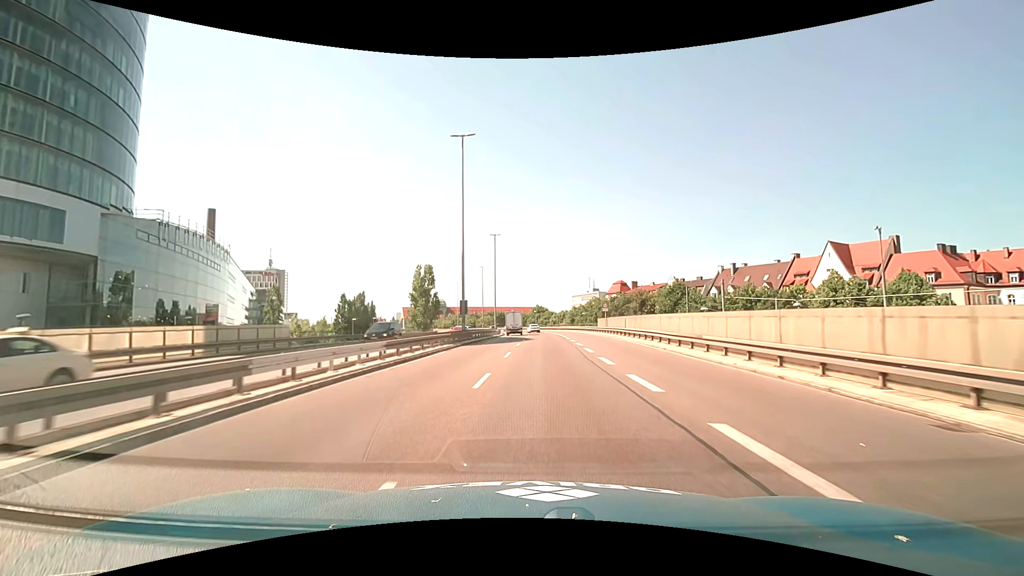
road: trunk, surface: asphalt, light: Day
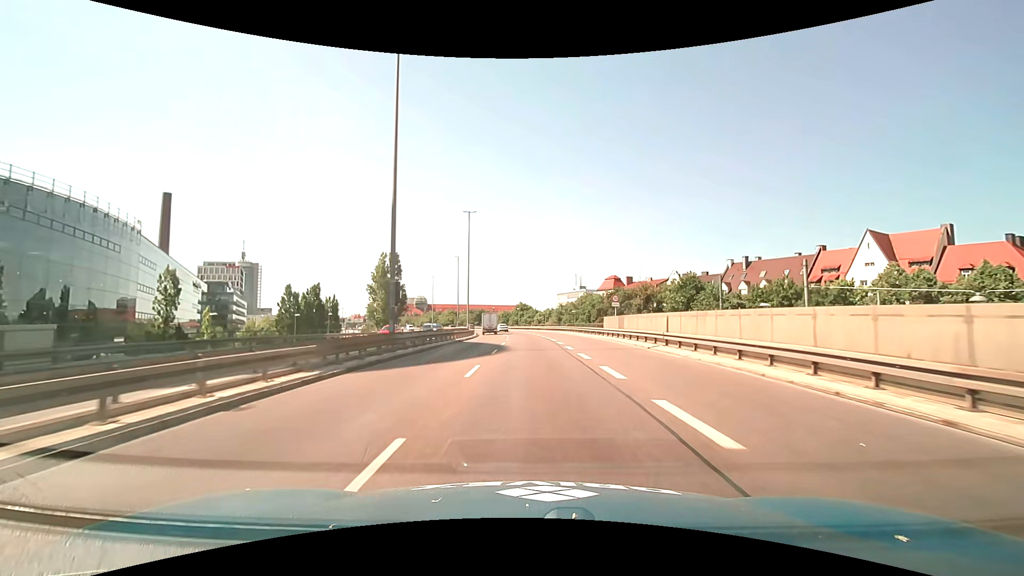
(+0.3, +16.5) m; +2°
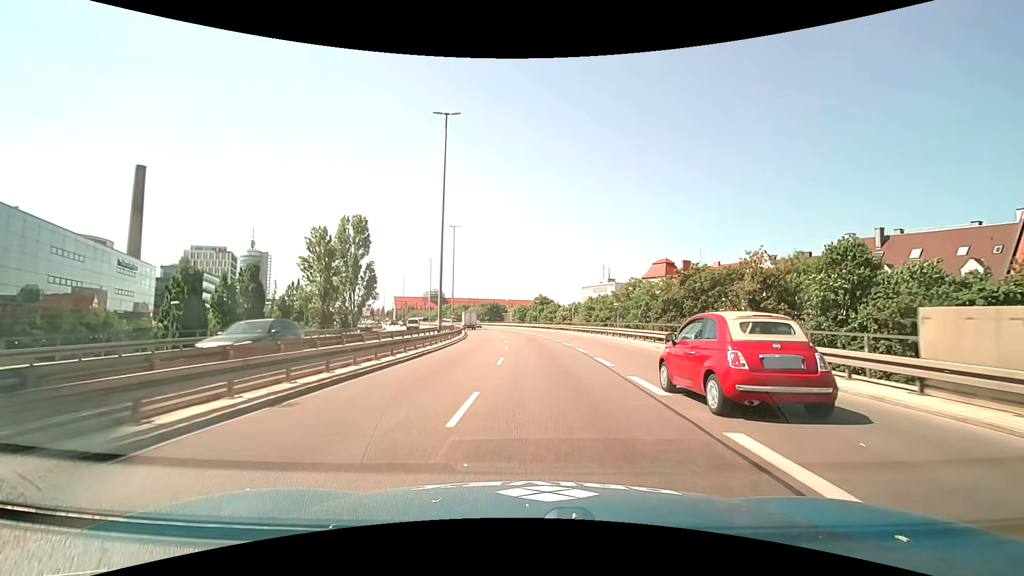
(-0.3, +32.1) m; -2°
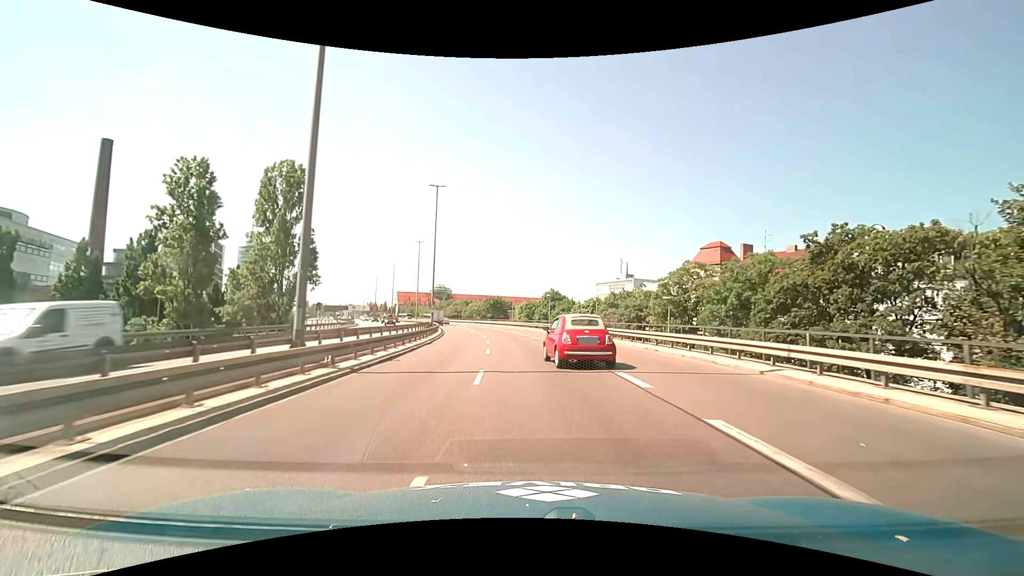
(-0.2, +23.2) m; -1°
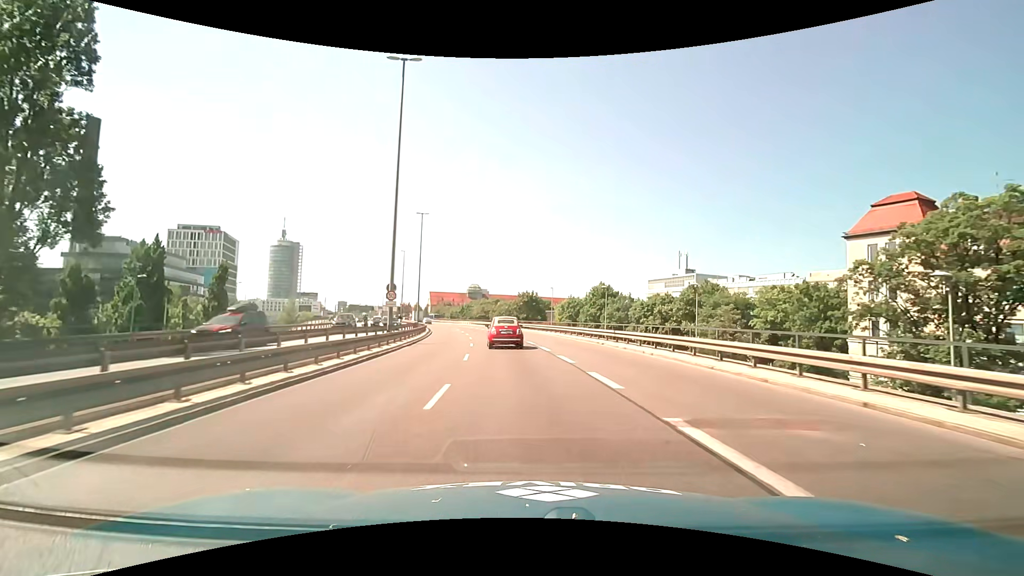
(-0.9, +29.8) m; -4°
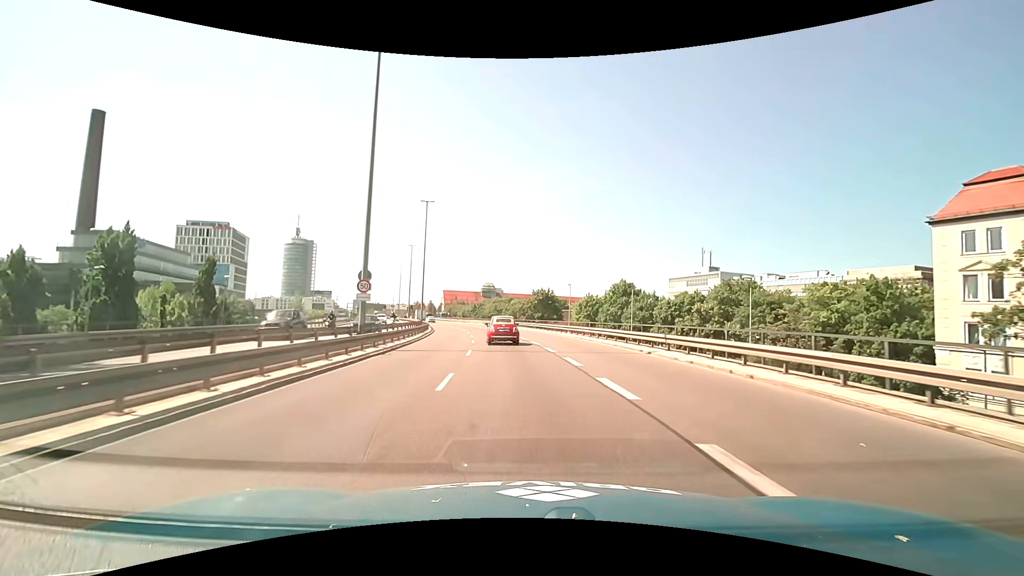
(-0.1, +7.3) m; -1°
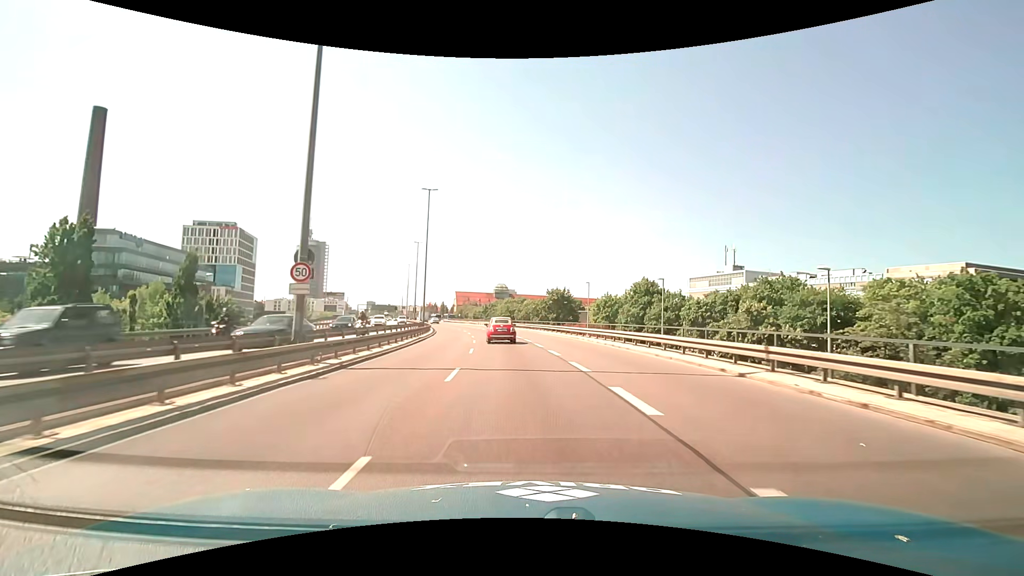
(-0.1, +7.3) m; -2°
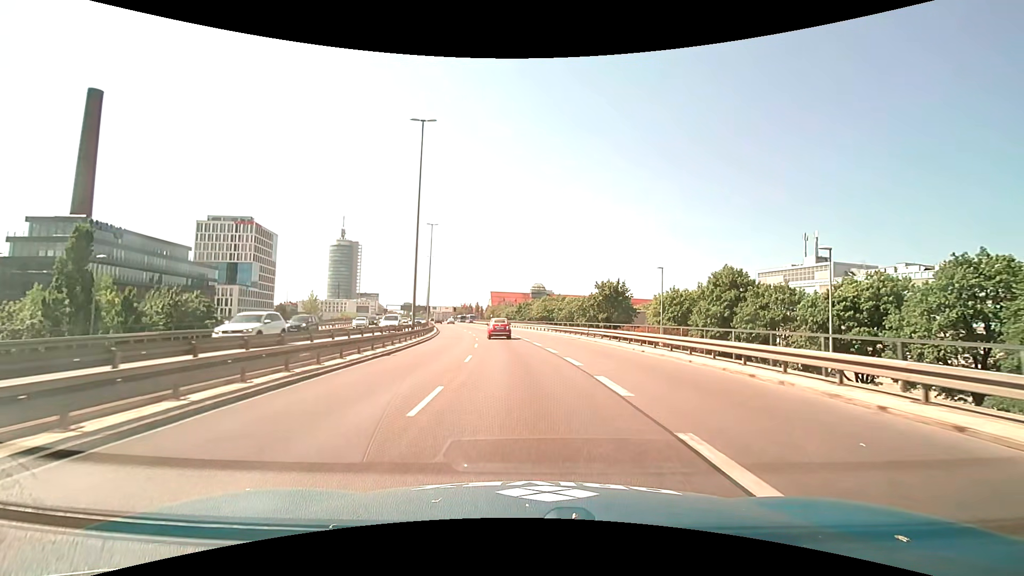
(-0.8, +22.1) m; -4°
(0, +10) (-1, +20) (-1, +30) (-2, +40) (-4, +50) (-5, +60) (-7, +70) (-9, +79) (-11, +89) (-13, +99) m
